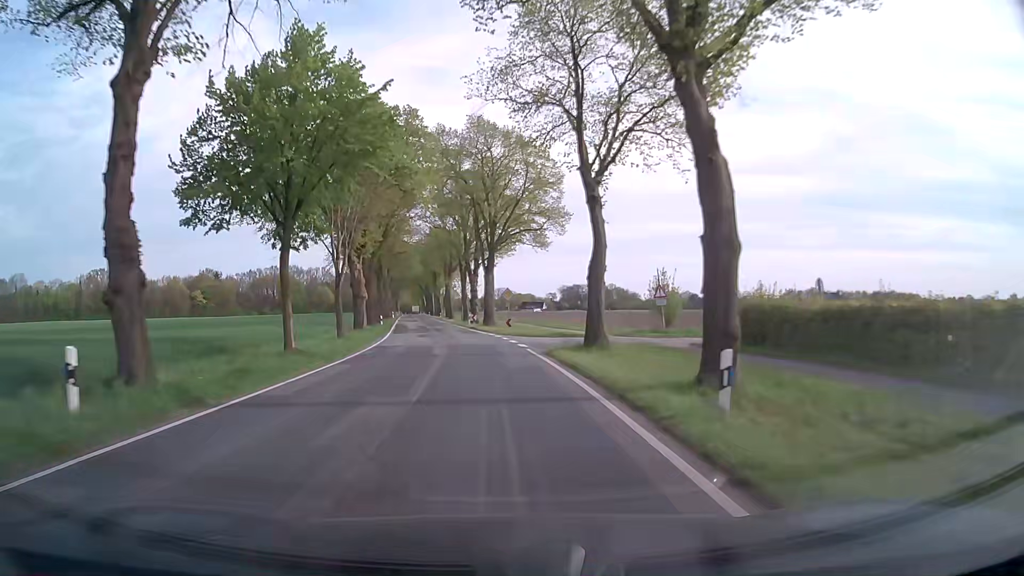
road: secondary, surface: asphalt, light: Day
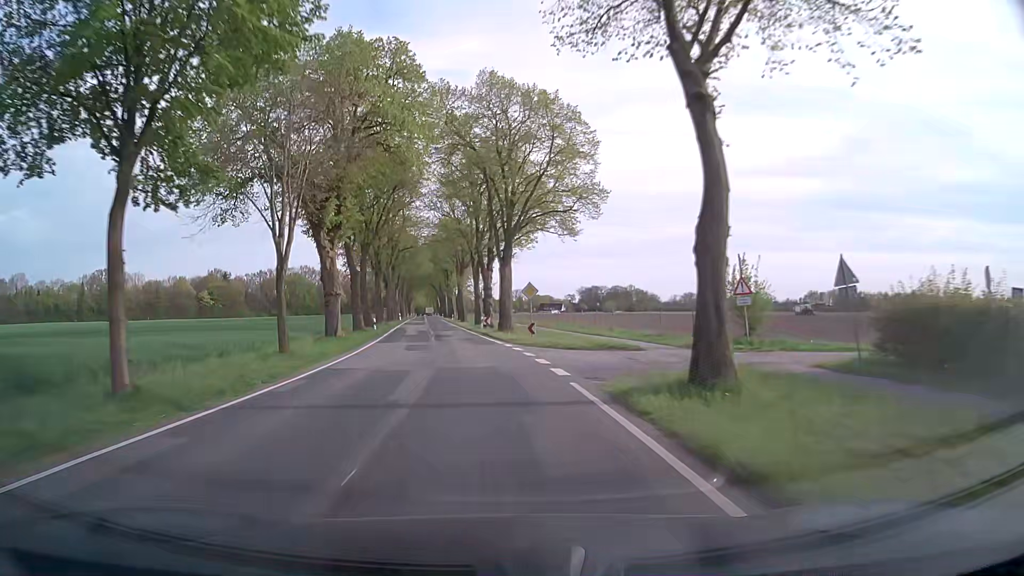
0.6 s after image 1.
(-0.1, +10.2) m; -1°
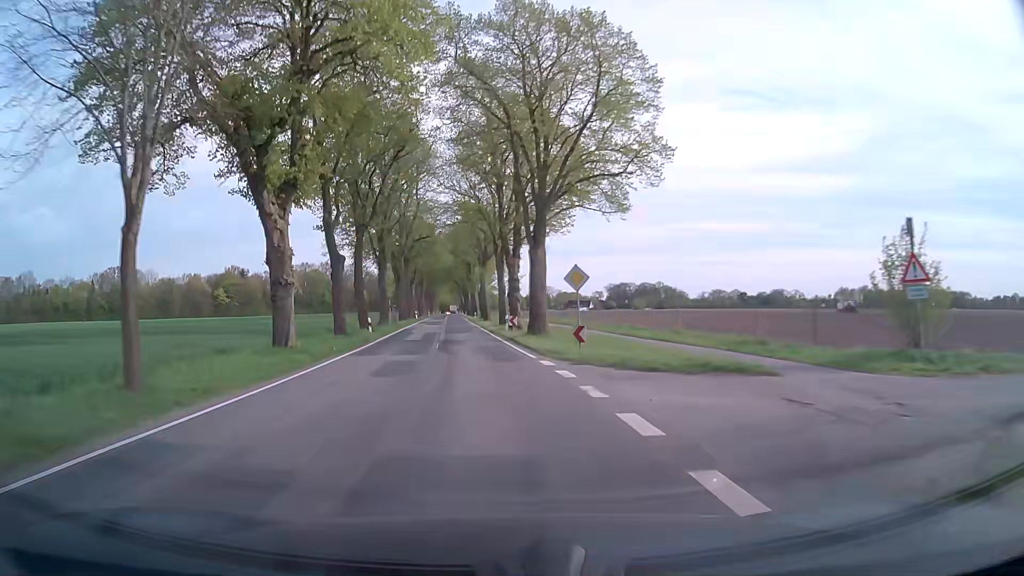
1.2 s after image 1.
(-0.1, +10.2) m; -2°
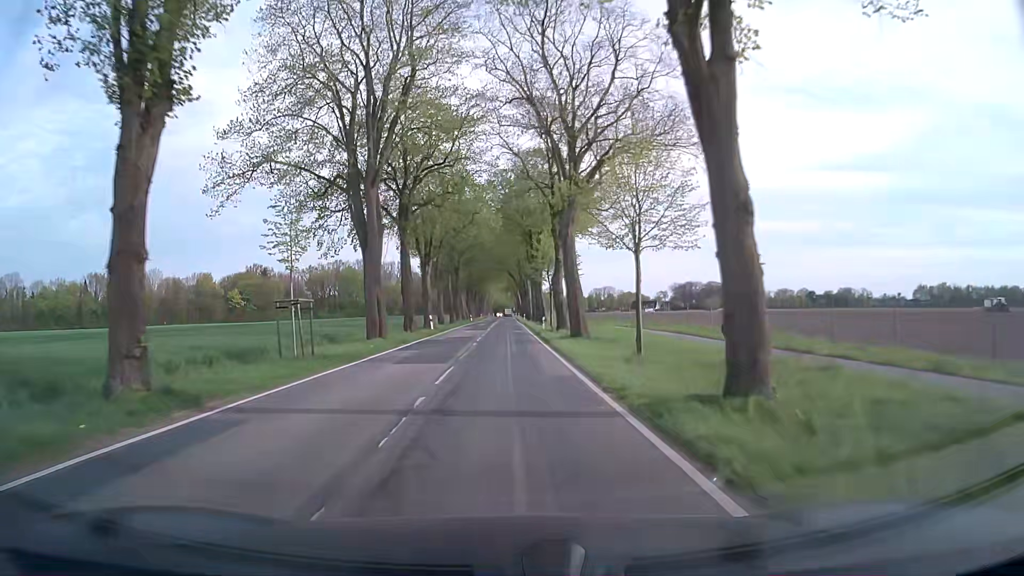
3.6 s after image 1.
(-2.5, +41.1) m; -5°
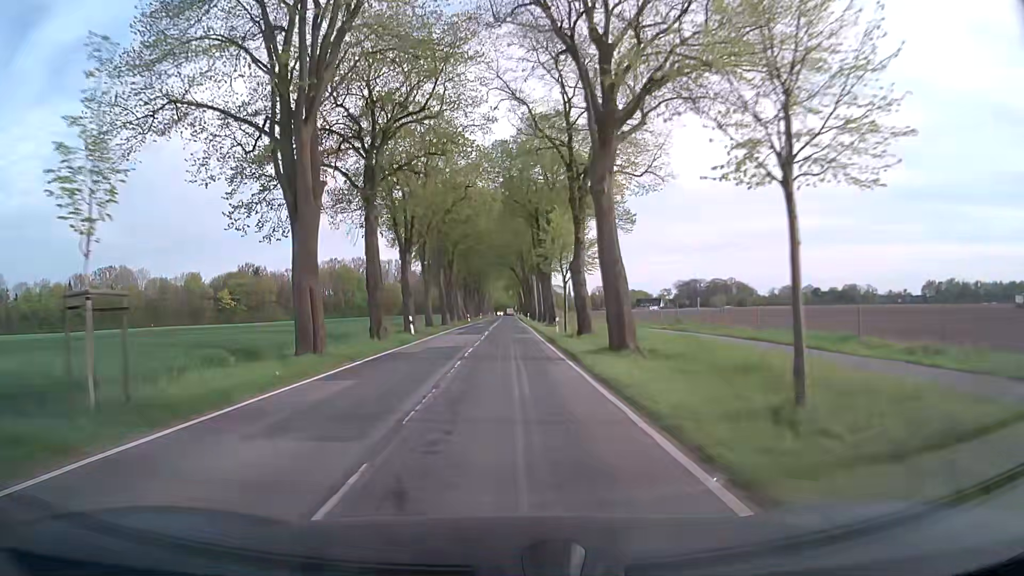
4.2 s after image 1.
(0.0, +10.4) m; 0°
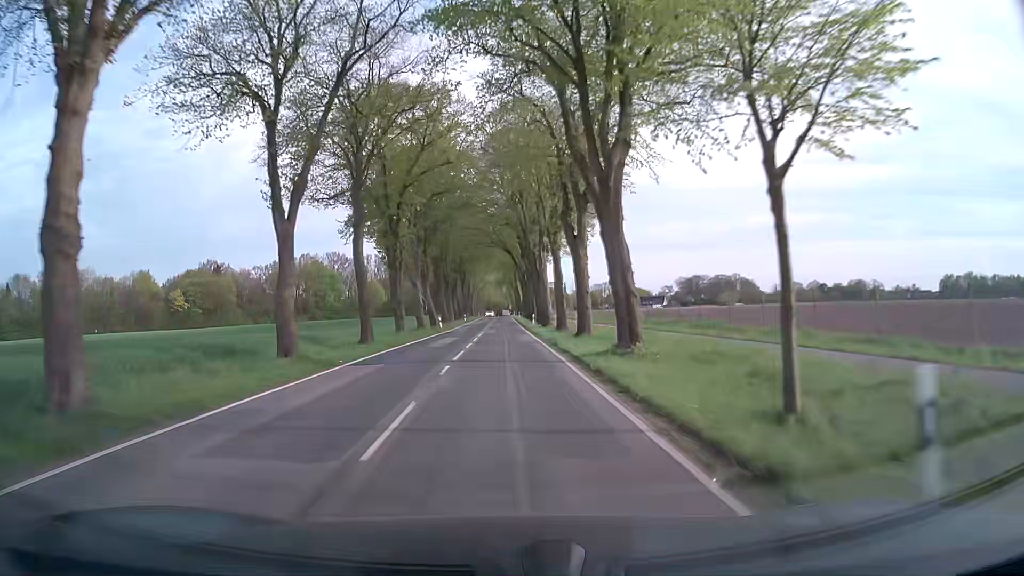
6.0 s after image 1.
(+0.1, +31.2) m; +1°
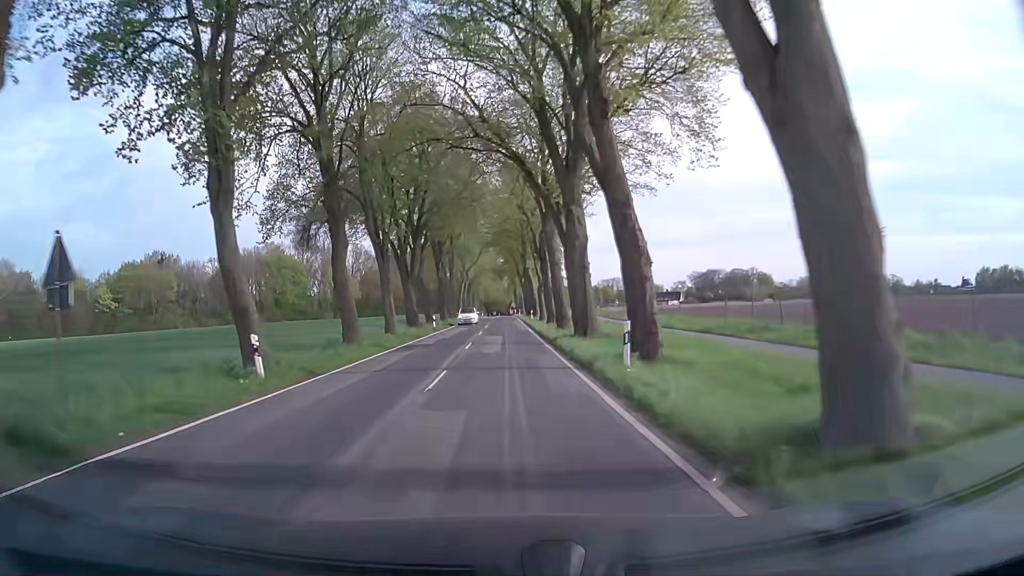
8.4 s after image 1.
(-0.3, +41.8) m; 0°
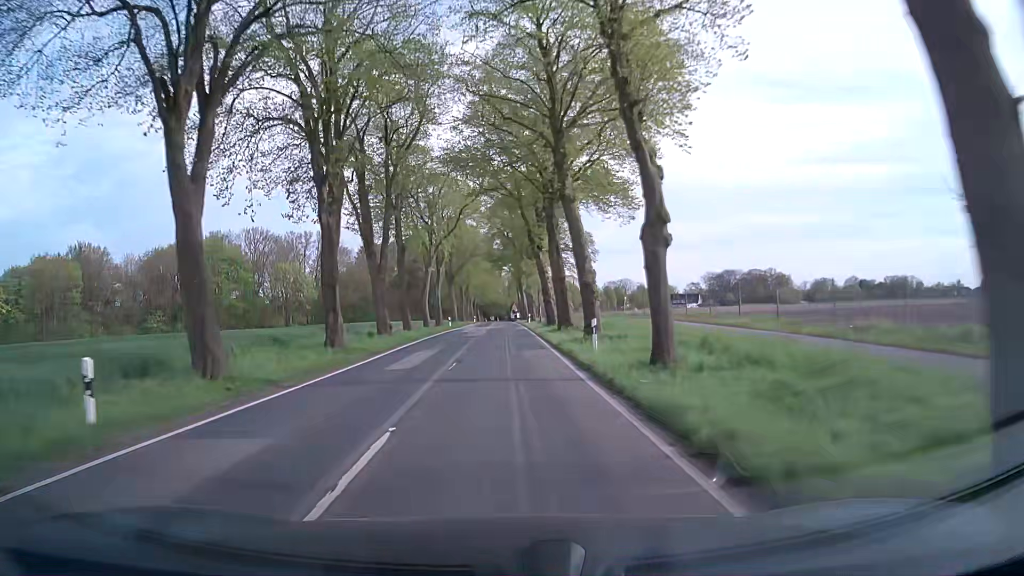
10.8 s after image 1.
(0.0, +42.2) m; 0°
(0, +10) (0, +20) (0, +30) (0, +40) (0, +50) (0, +60) (-1, +70) (-1, +80) (-1, +90) (-1, +100) m
